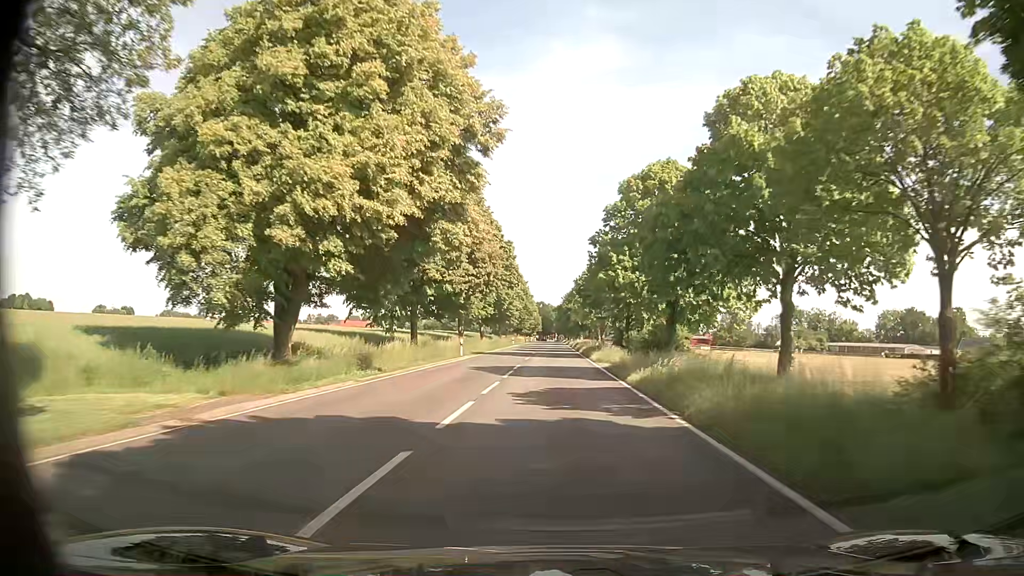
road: secondary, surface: asphalt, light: Day
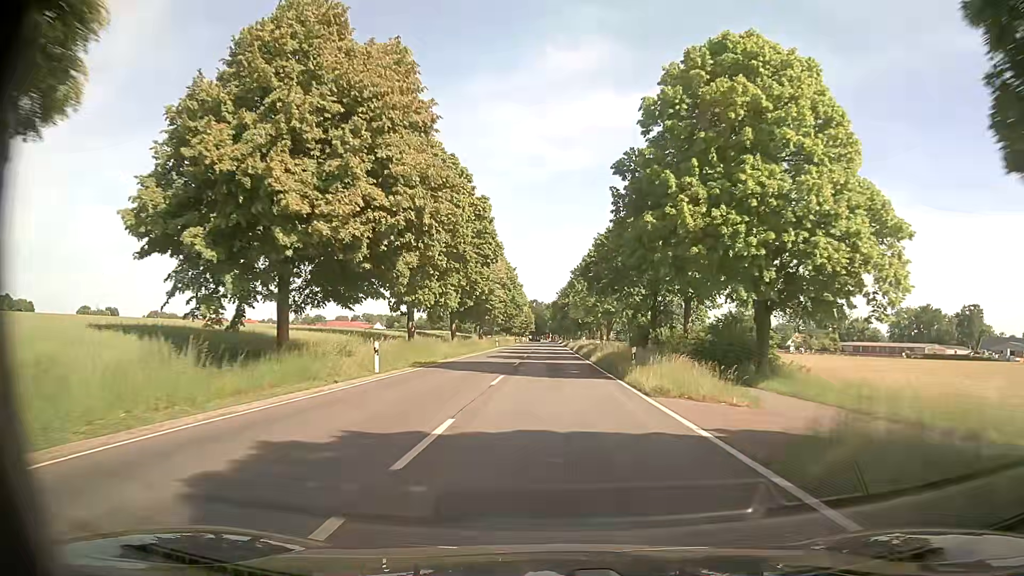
(+0.2, +21.3) m; +1°
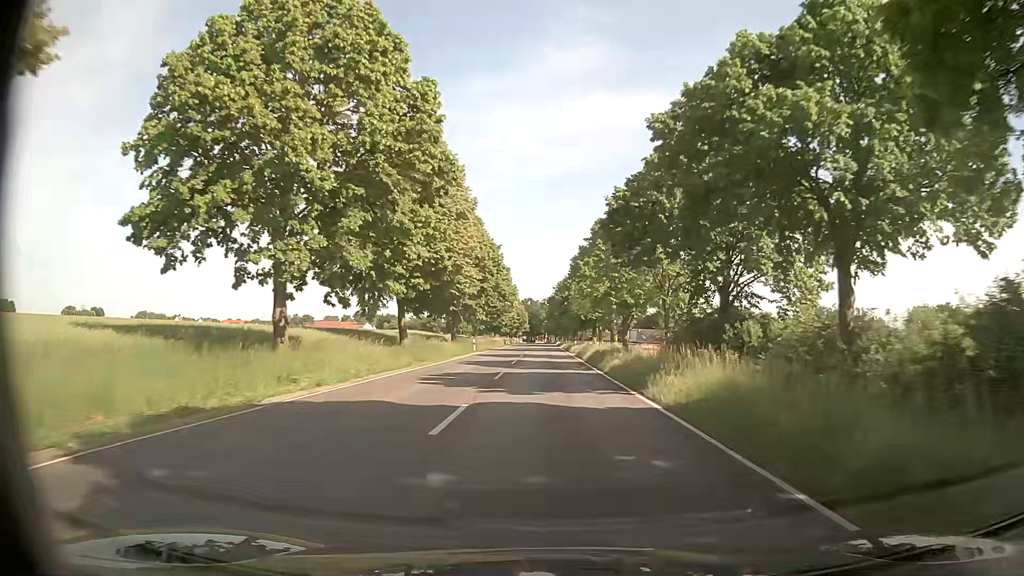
(-0.1, +21.6) m; 0°
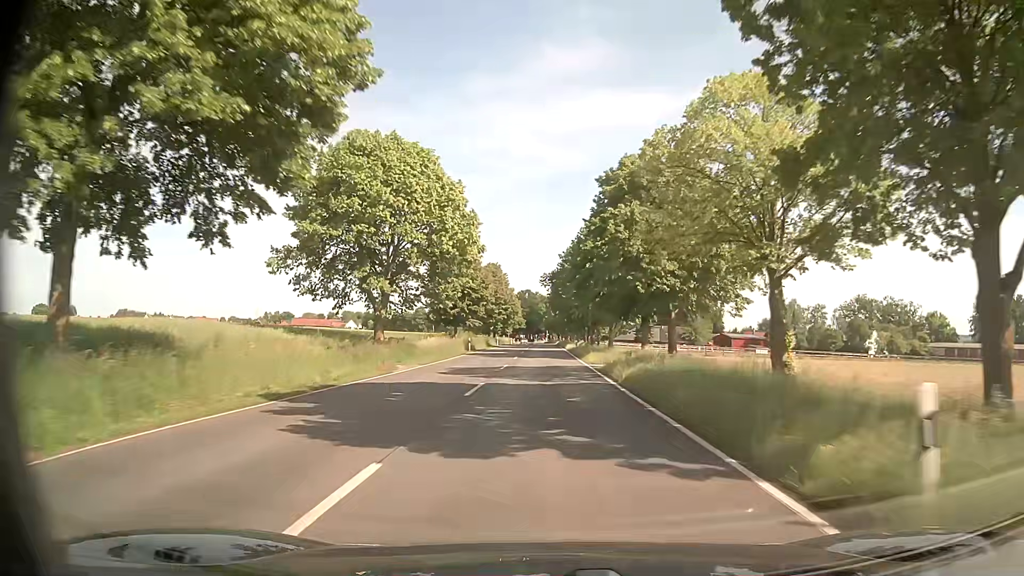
(0.0, +54.6) m; 0°
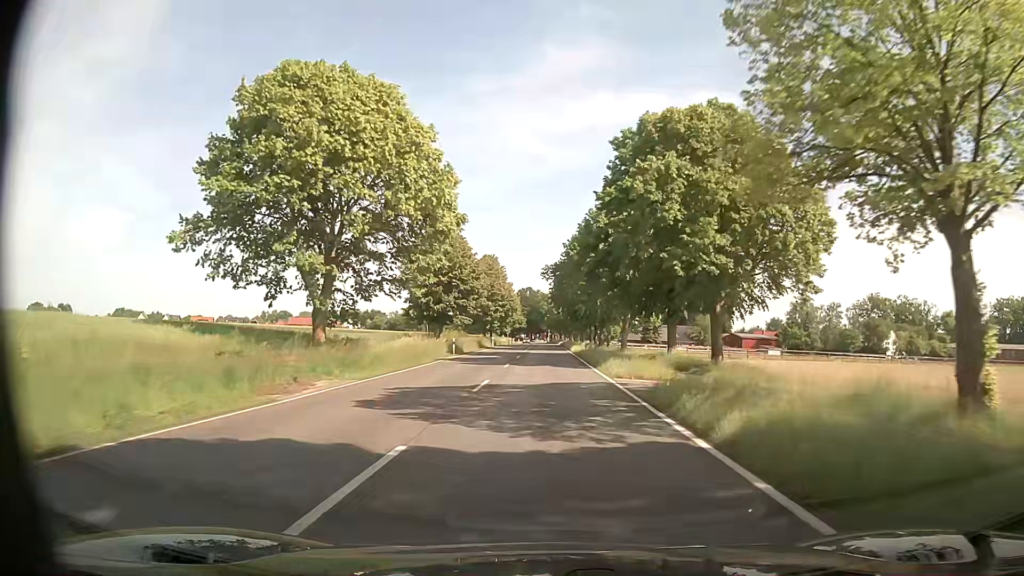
(0.0, +10.8) m; +1°
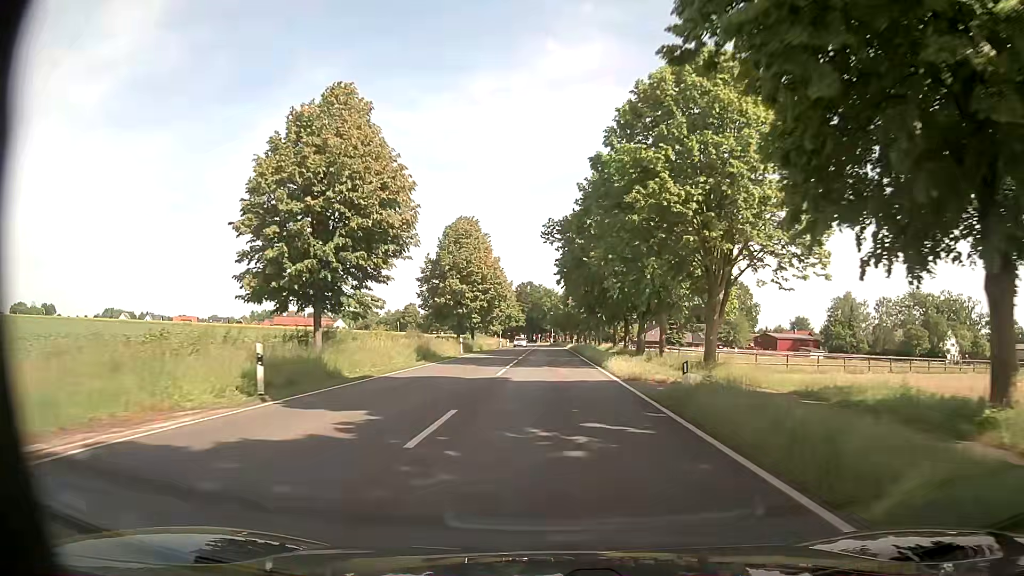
(-0.6, +32.4) m; 0°
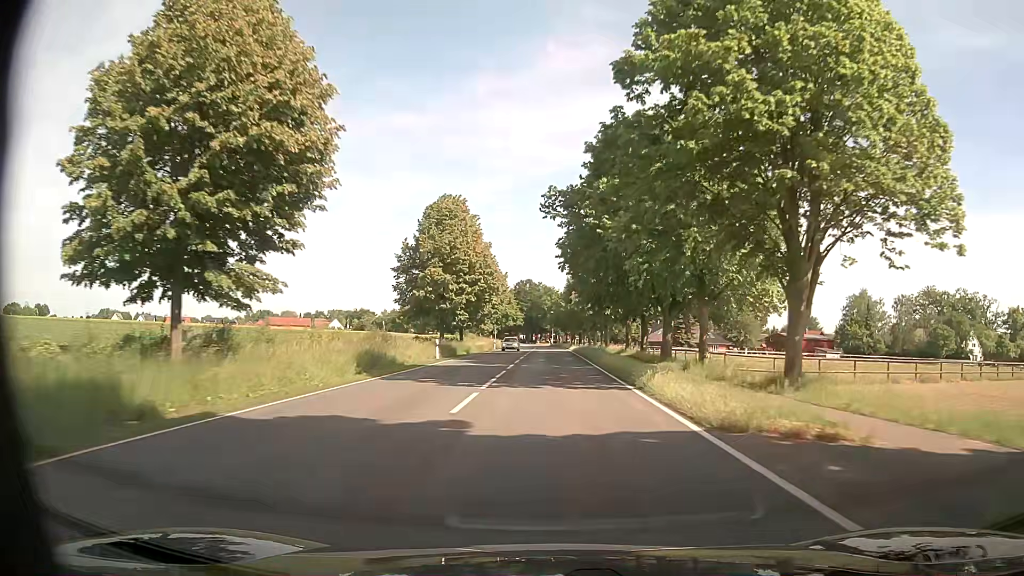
(-0.2, +10.8) m; -1°
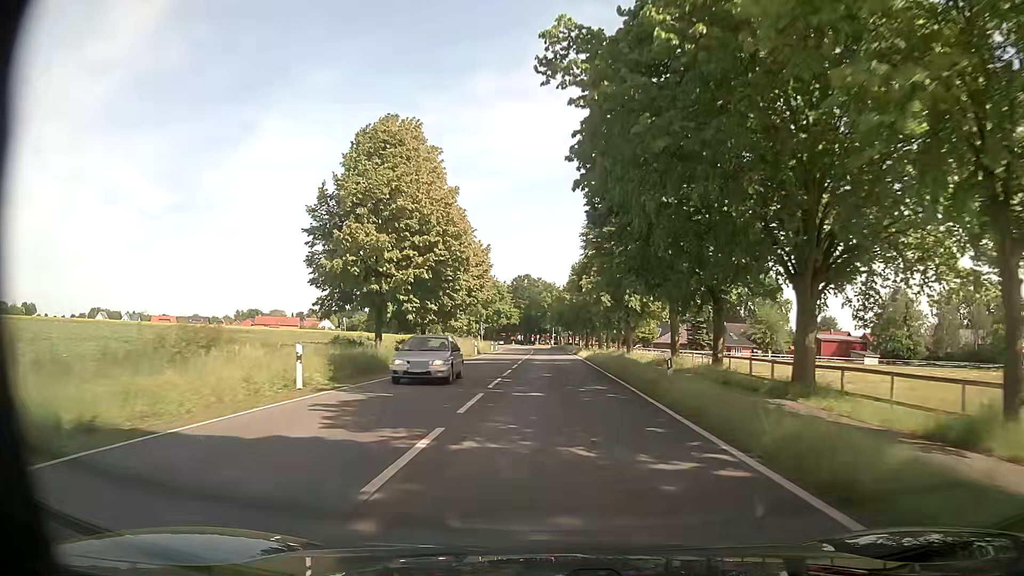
(+0.2, +21.5) m; 0°
